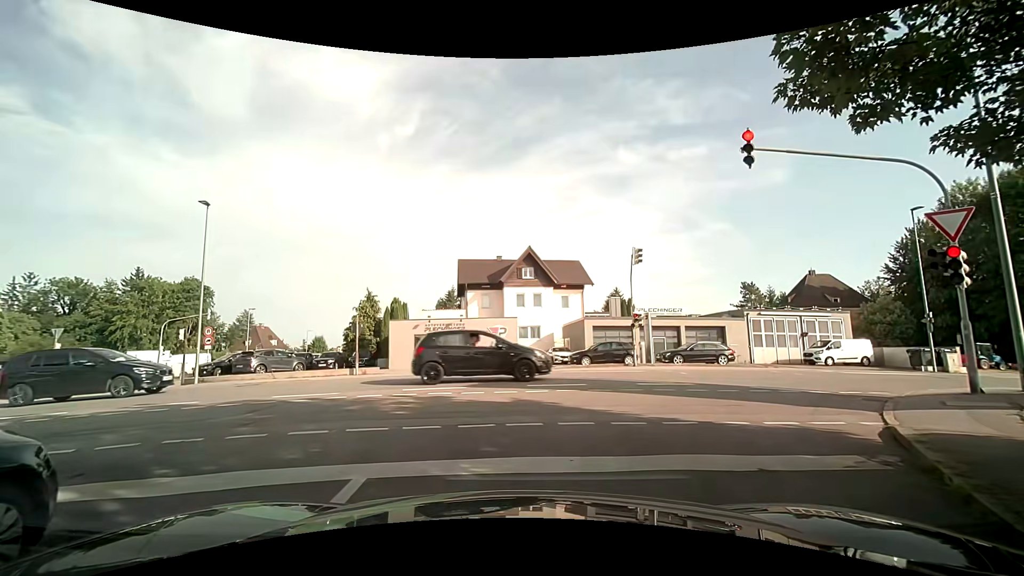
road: residential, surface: asphalt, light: Day
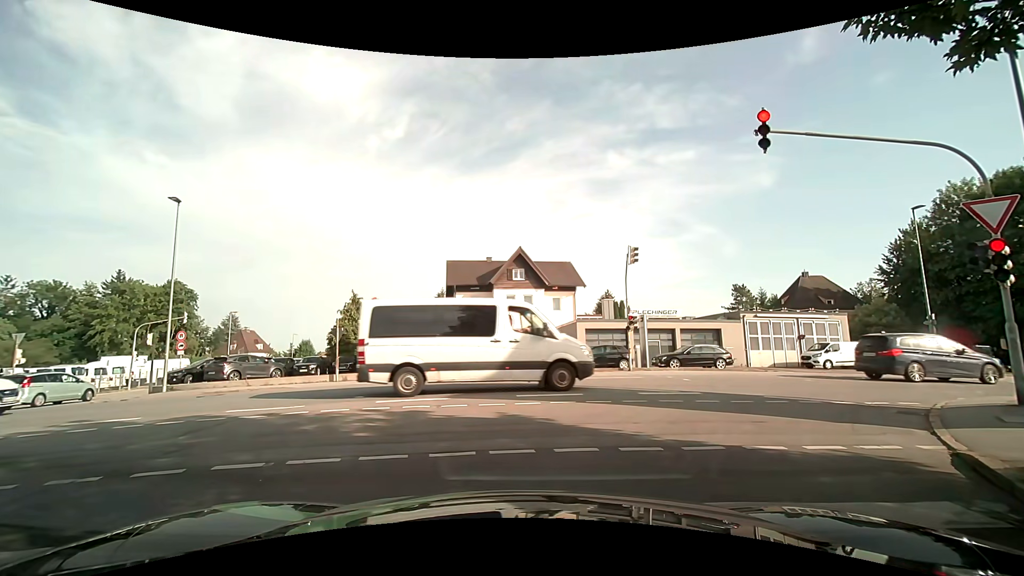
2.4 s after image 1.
(0.0, +1.3) m; 0°
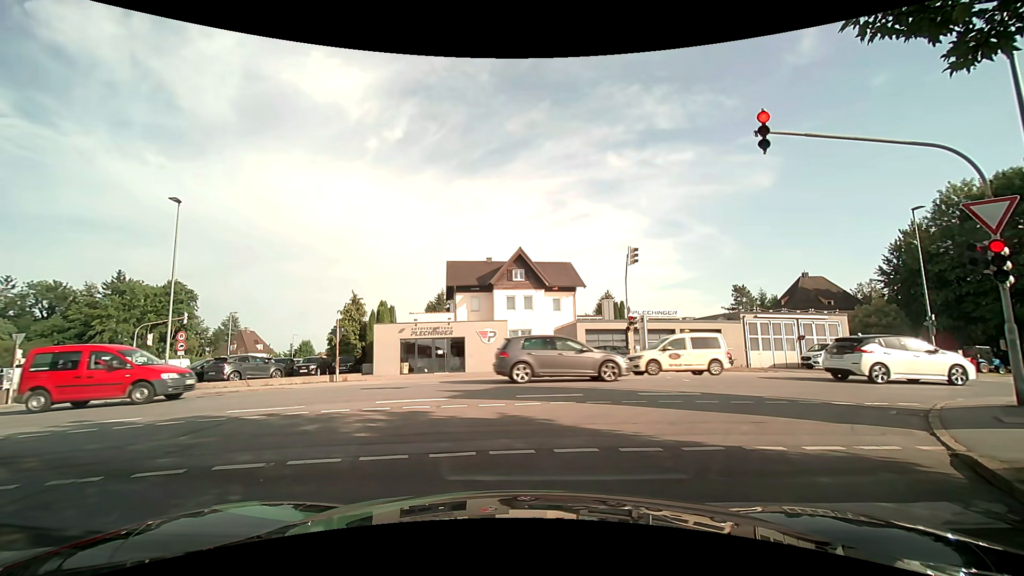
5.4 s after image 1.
(0.0, +0.1) m; 0°
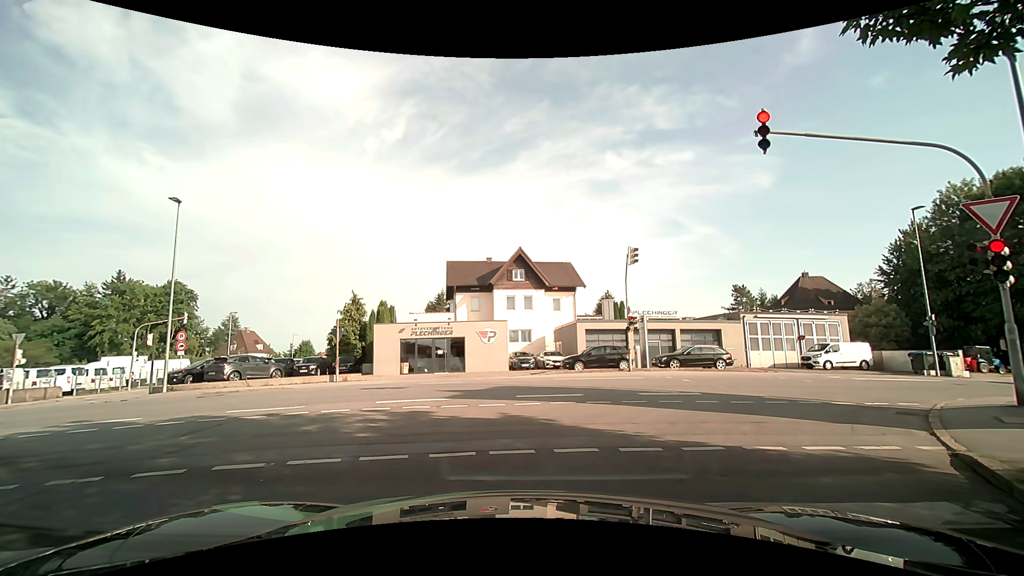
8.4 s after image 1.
(0.0, 0.0) m; 0°
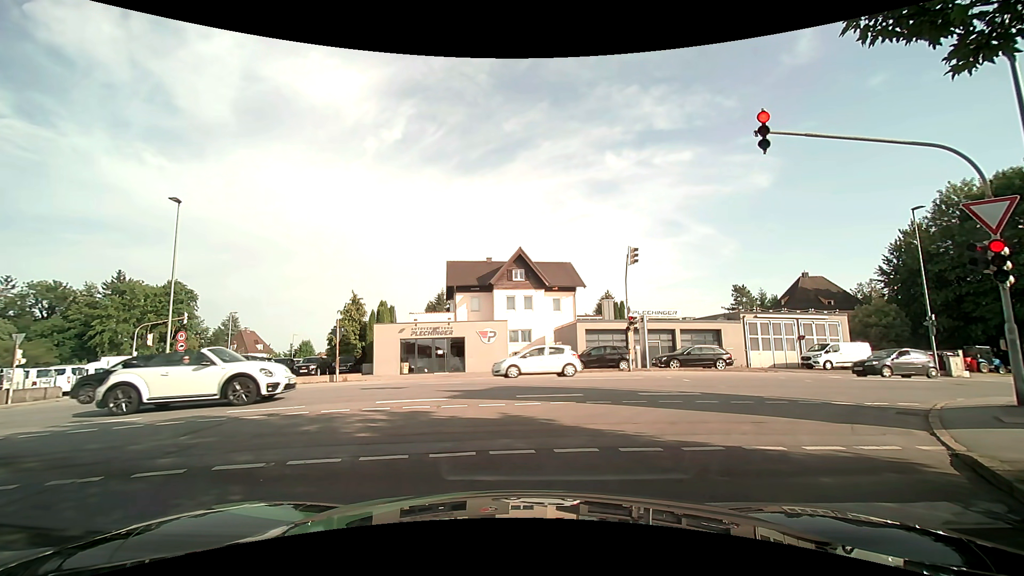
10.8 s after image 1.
(0.0, 0.0) m; 0°
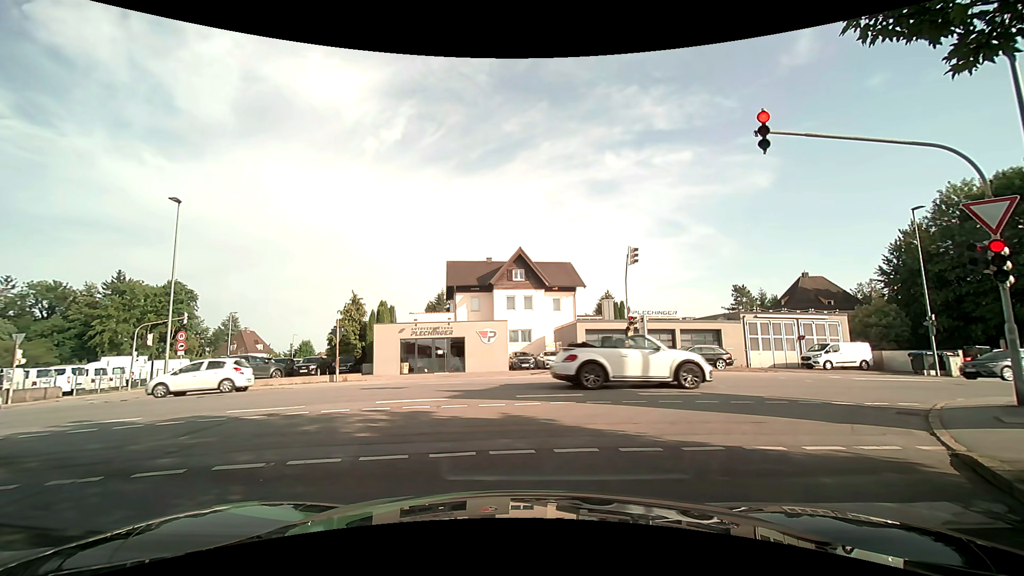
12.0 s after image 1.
(0.0, 0.0) m; 0°
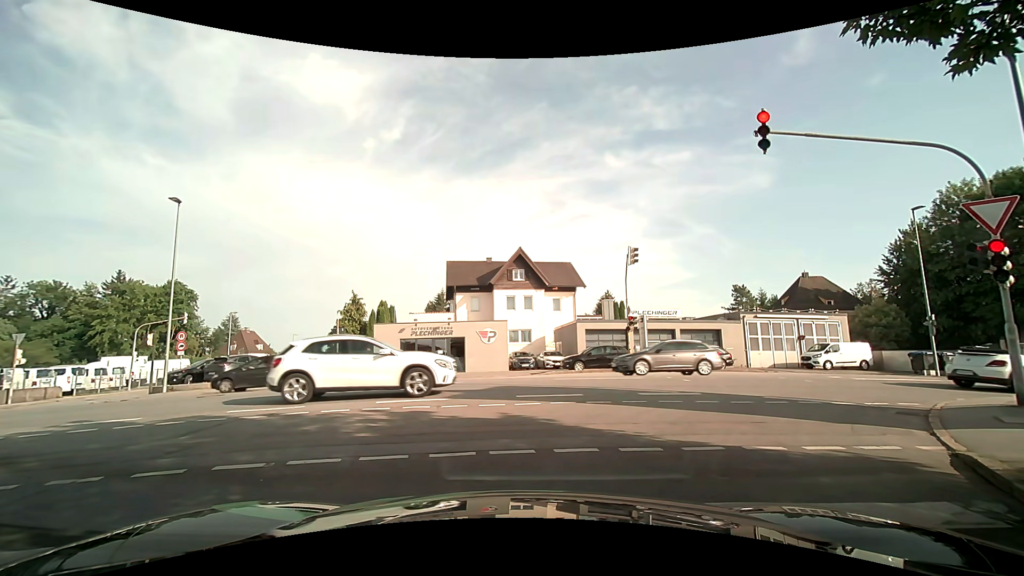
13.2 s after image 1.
(0.0, 0.0) m; 0°
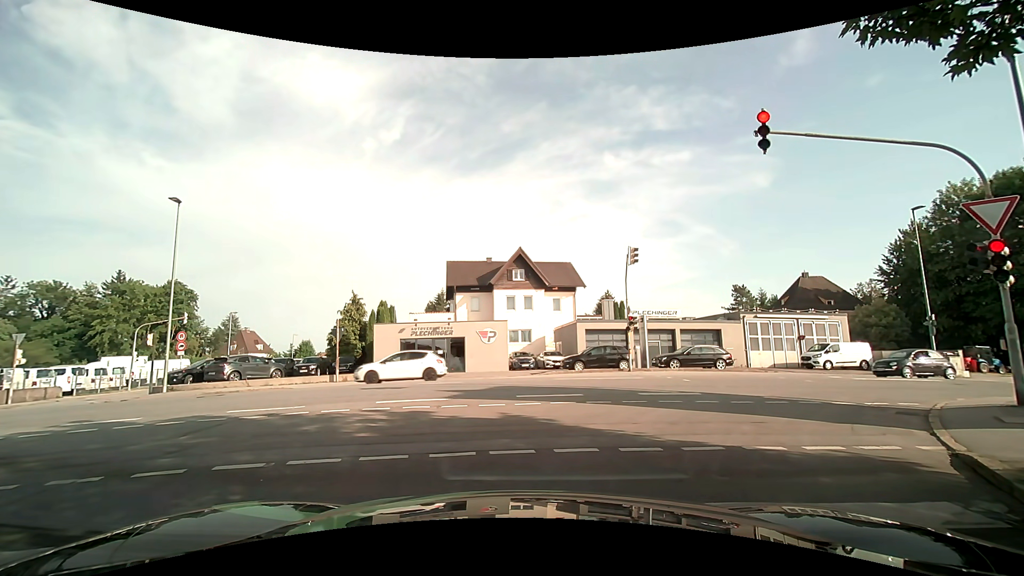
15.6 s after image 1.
(0.0, 0.0) m; 0°
